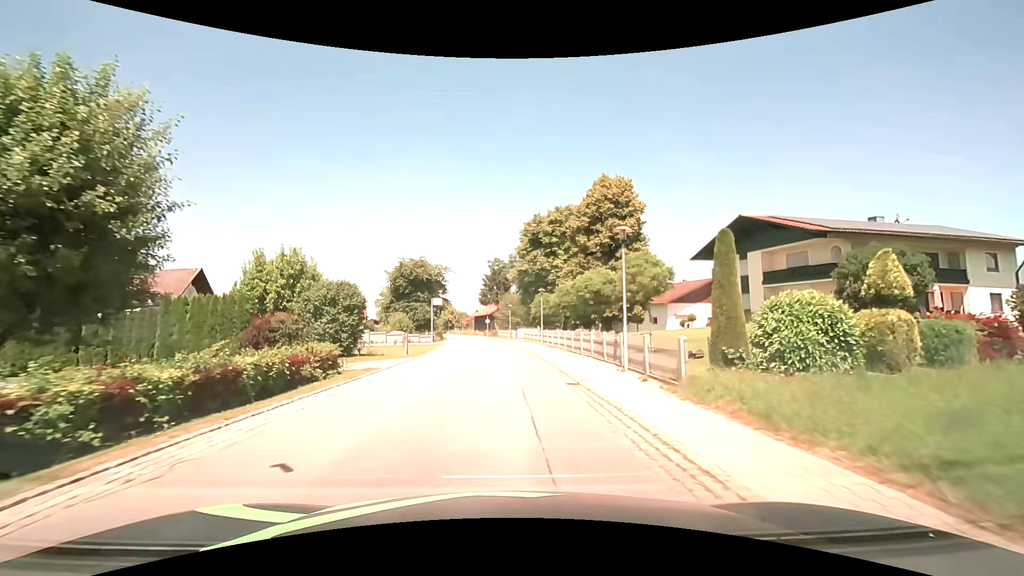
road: secondary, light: Day
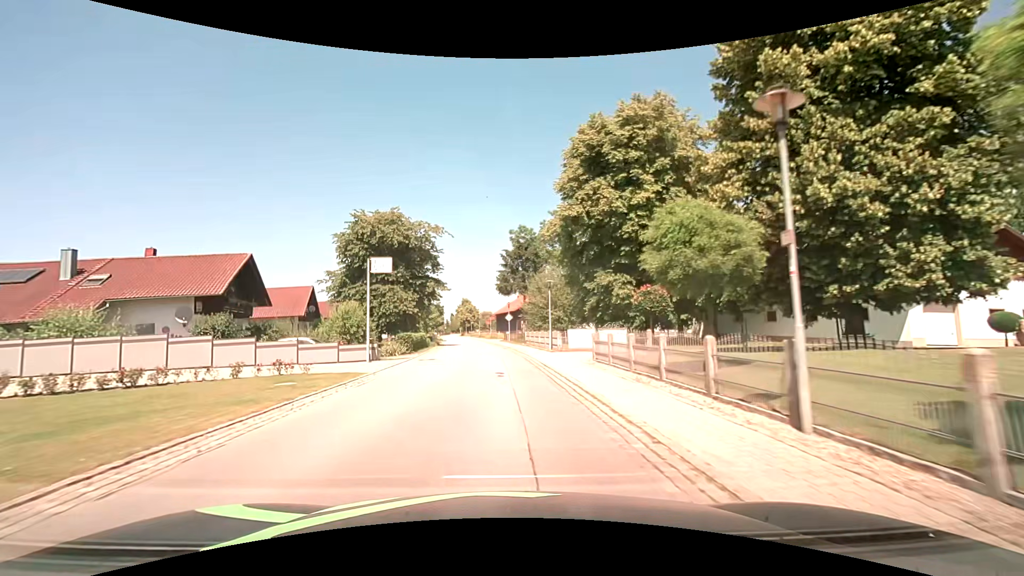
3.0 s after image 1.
(-0.6, +34.0) m; -4°
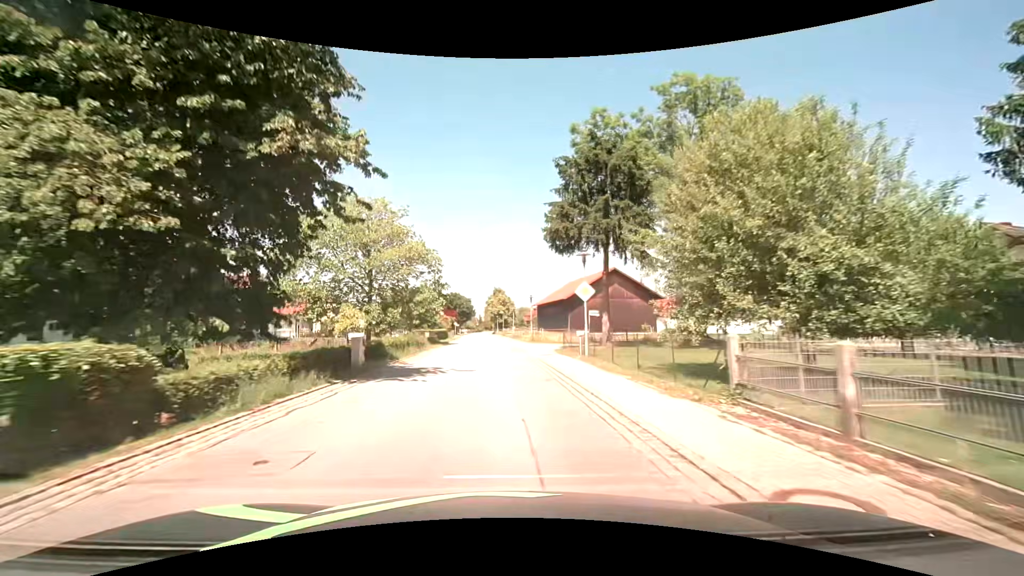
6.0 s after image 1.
(-1.1, +37.1) m; -4°
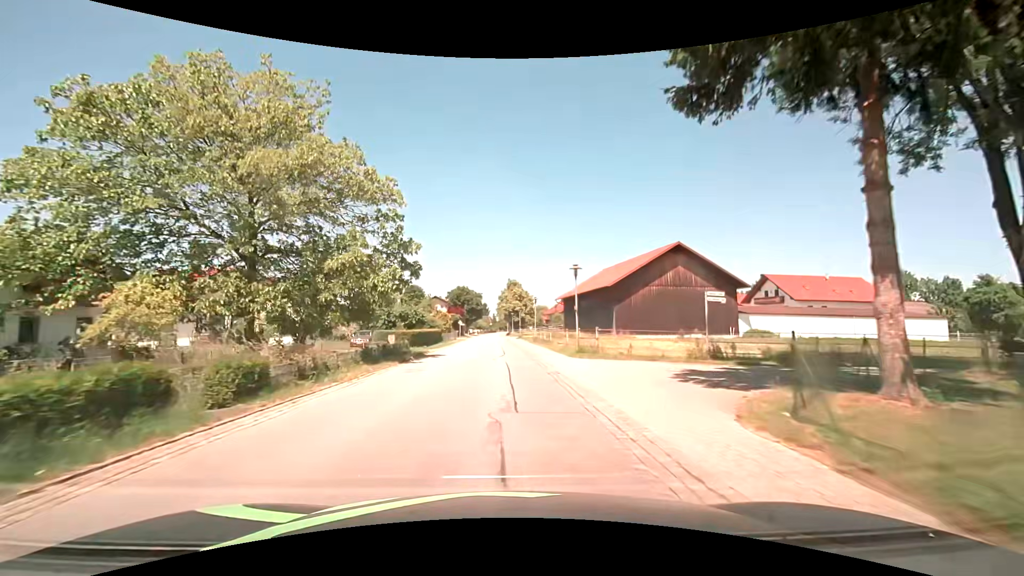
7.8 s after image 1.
(-0.3, +22.6) m; -2°
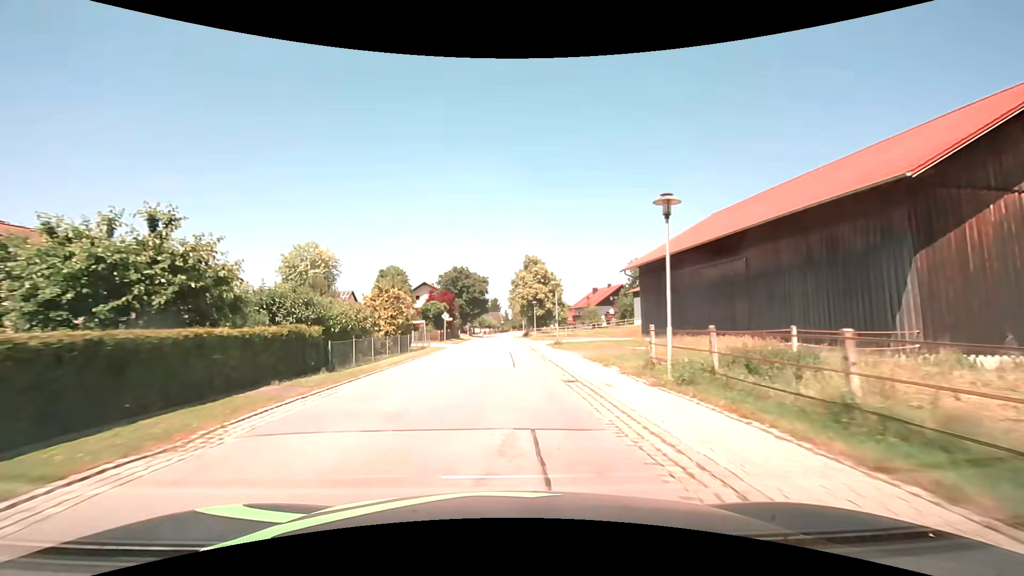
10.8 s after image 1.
(-0.6, +38.0) m; -1°
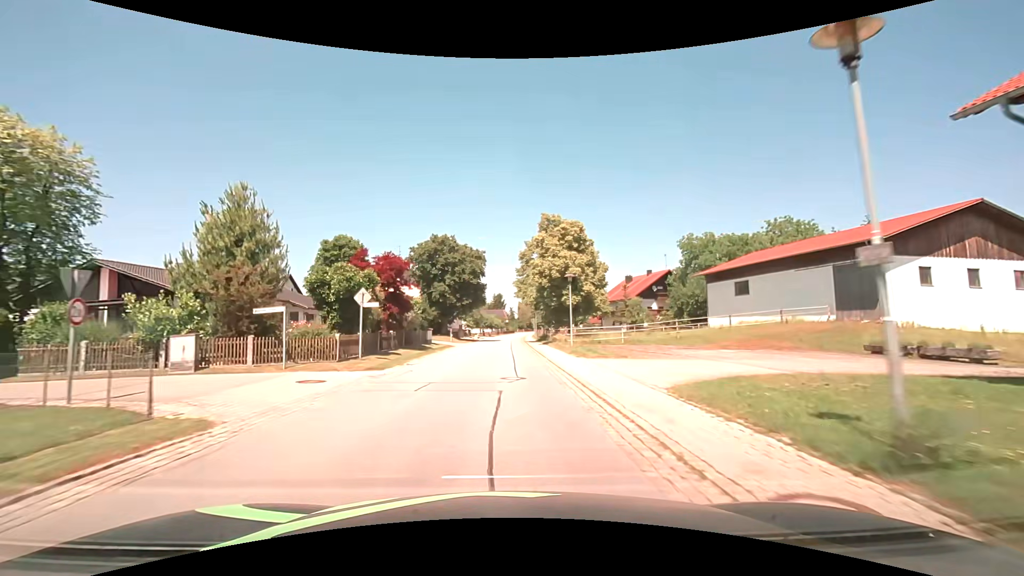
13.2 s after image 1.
(-0.1, +30.4) m; -1°
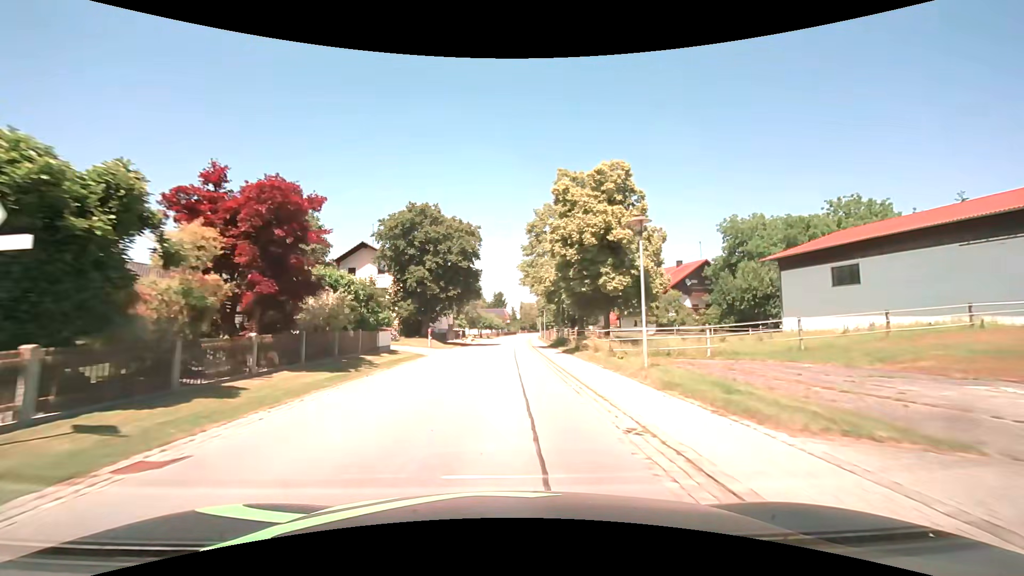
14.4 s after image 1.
(-0.1, +15.2) m; -1°
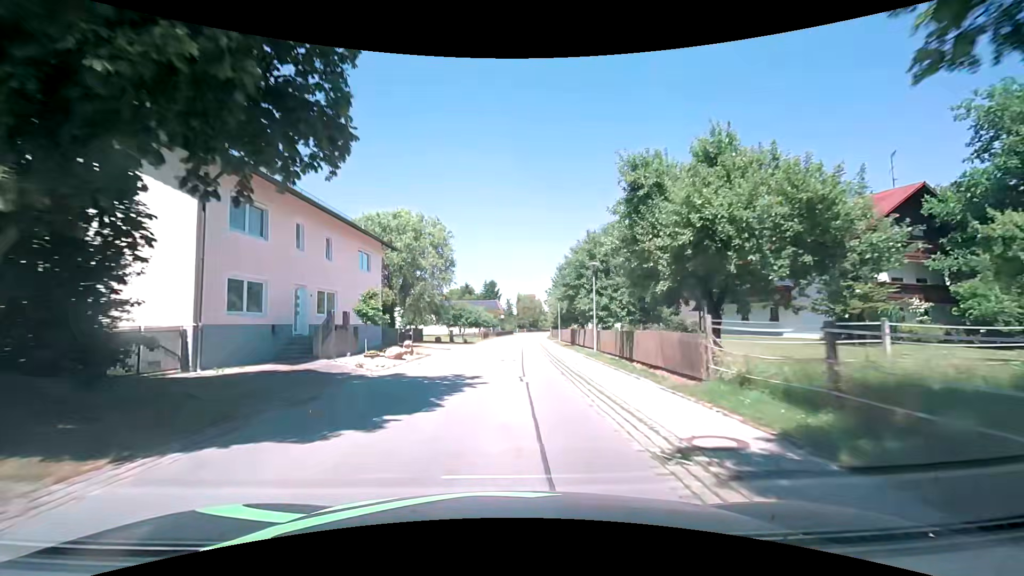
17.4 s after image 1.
(+0.4, +38.1) m; +1°
(0, +10) (0, +20) (0, +30) (+1, +40) (+1, +50) (+2, +60) (+2, +70) (+3, +80) (+3, +90) (+5, +100) m
